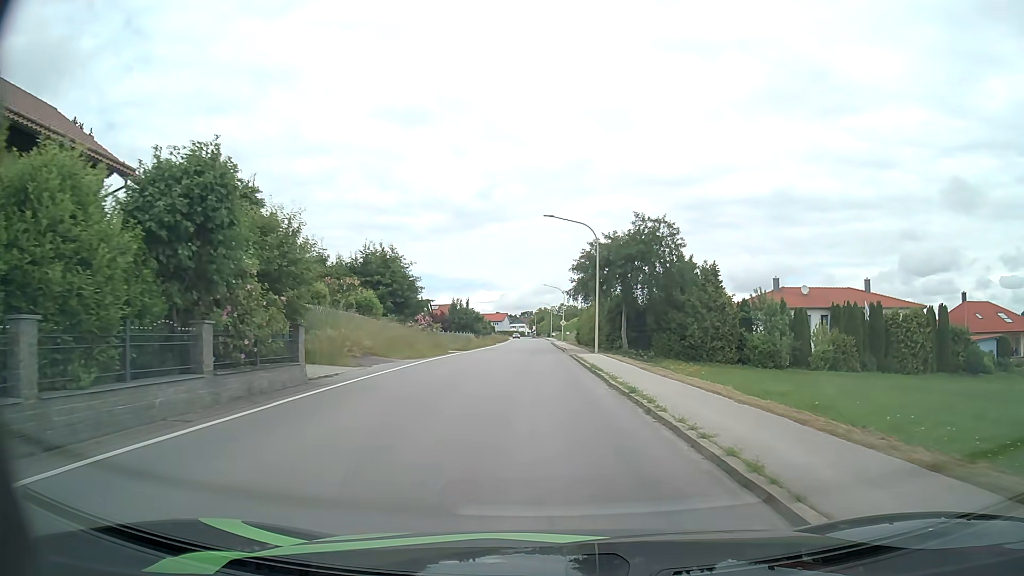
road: secondary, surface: asphalt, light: Day
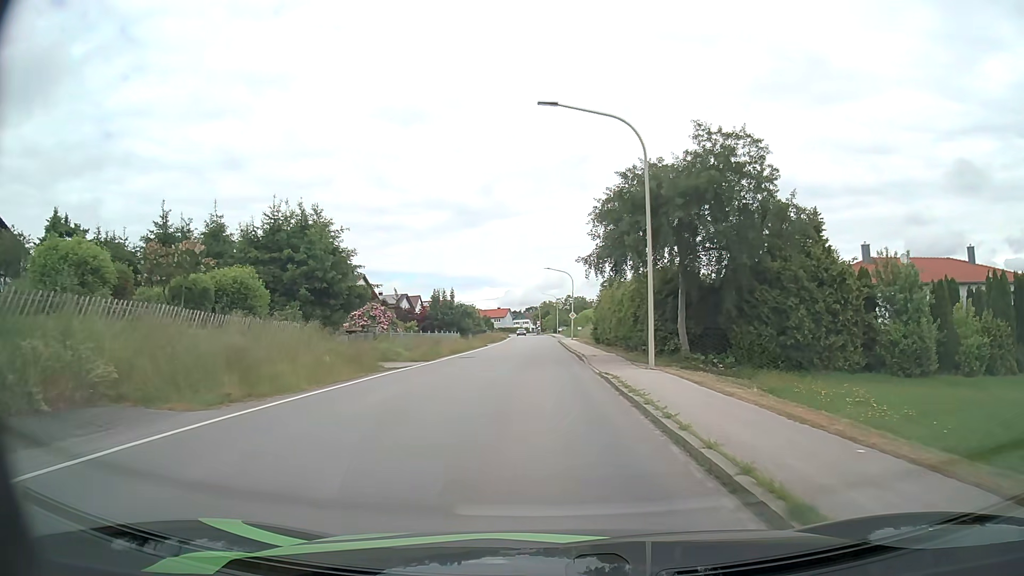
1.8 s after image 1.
(-0.1, +18.5) m; -1°
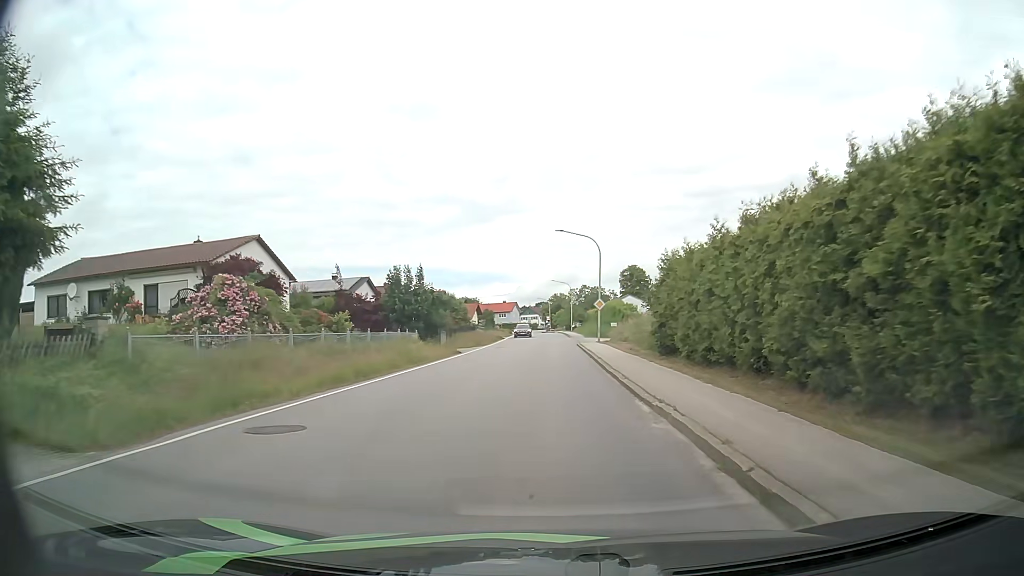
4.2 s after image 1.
(-0.2, +25.3) m; -1°
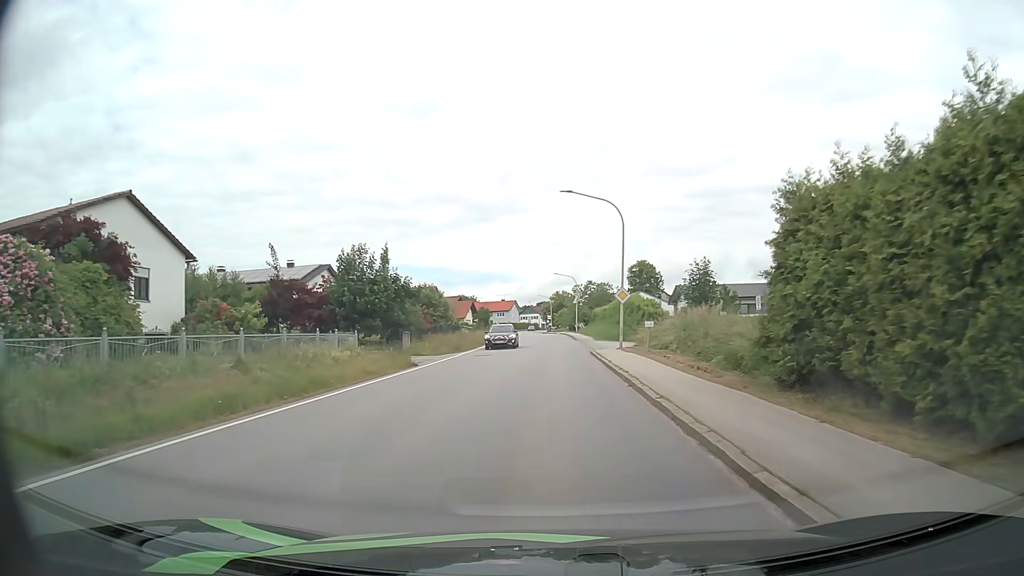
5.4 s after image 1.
(0.0, +13.3) m; 0°
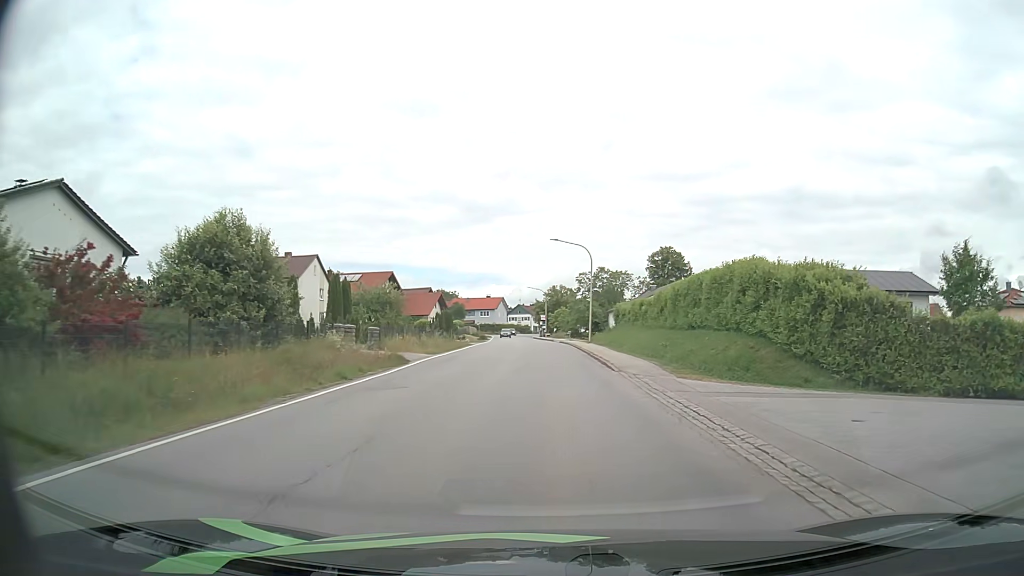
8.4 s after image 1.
(+0.1, +34.8) m; +1°
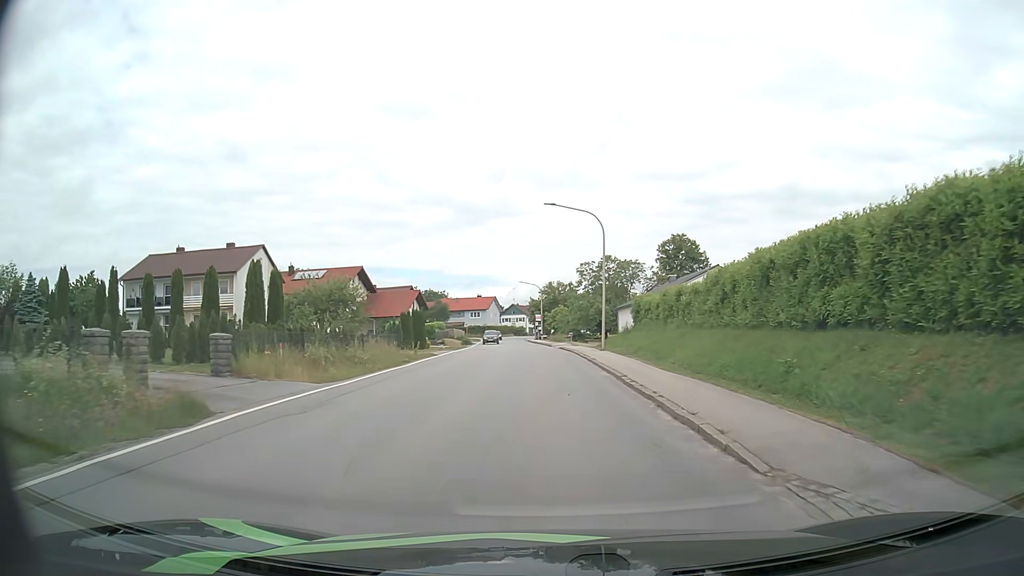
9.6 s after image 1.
(+0.1, +14.5) m; +1°
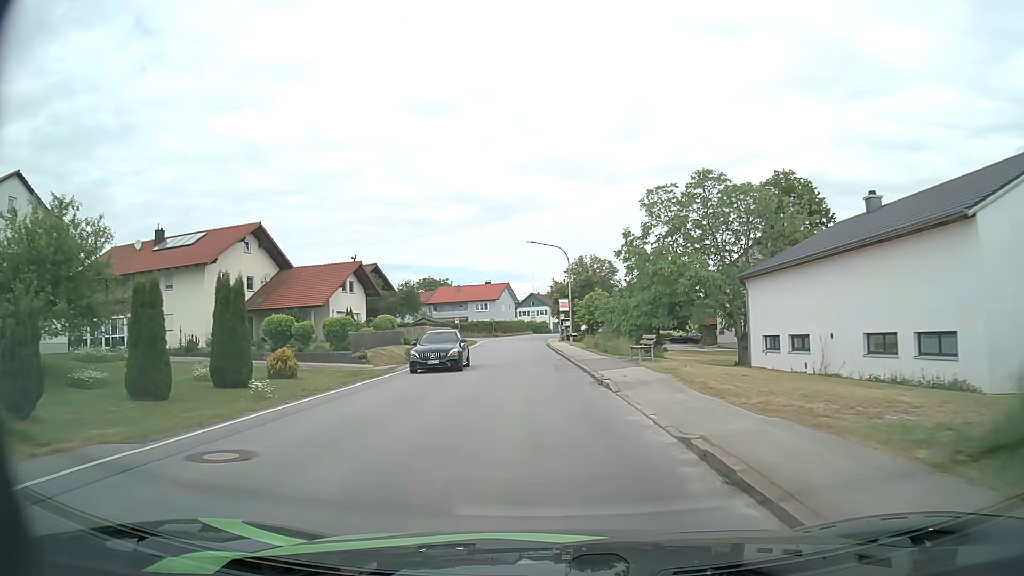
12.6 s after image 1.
(-0.5, +37.4) m; -2°
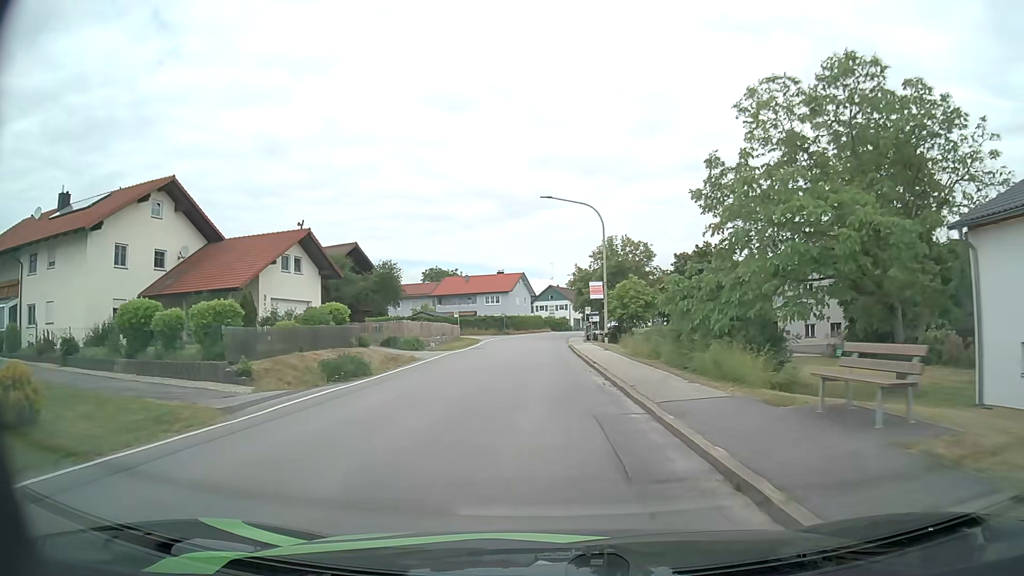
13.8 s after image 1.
(-0.2, +15.5) m; -2°
